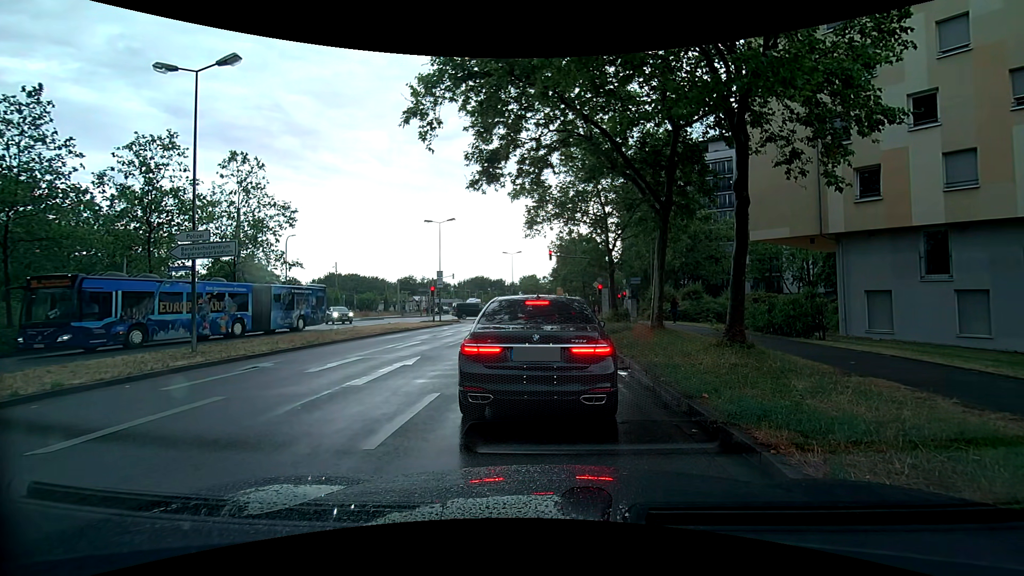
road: secondary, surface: asphalt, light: Day
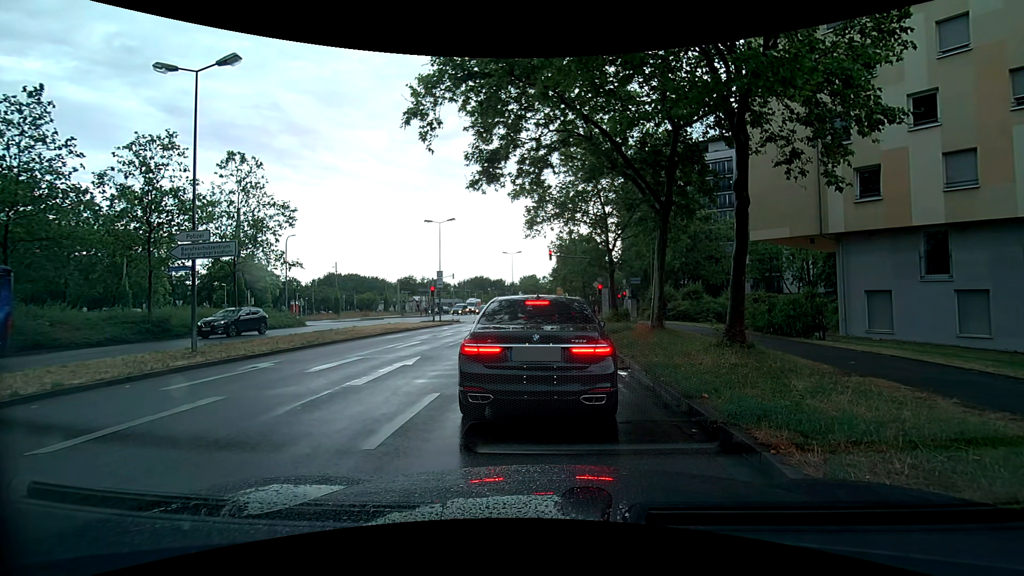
(0.0, 0.0) m; 0°
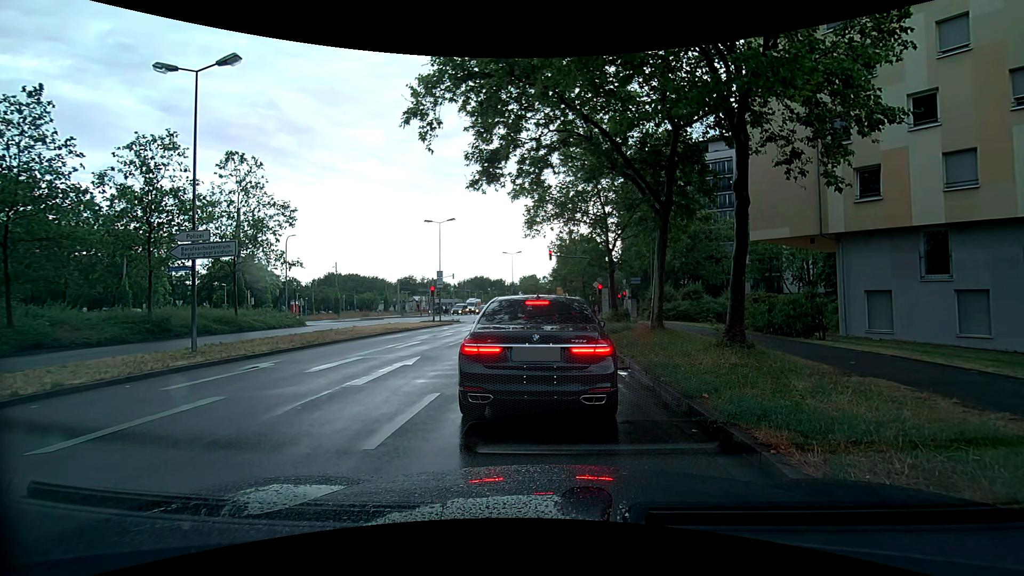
(0.0, 0.0) m; 0°
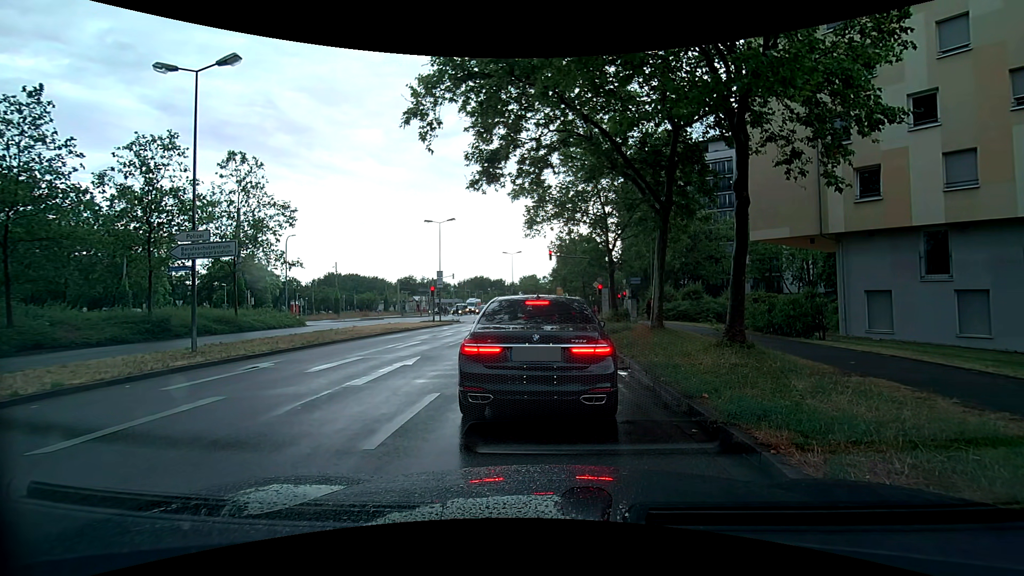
(0.0, 0.0) m; 0°
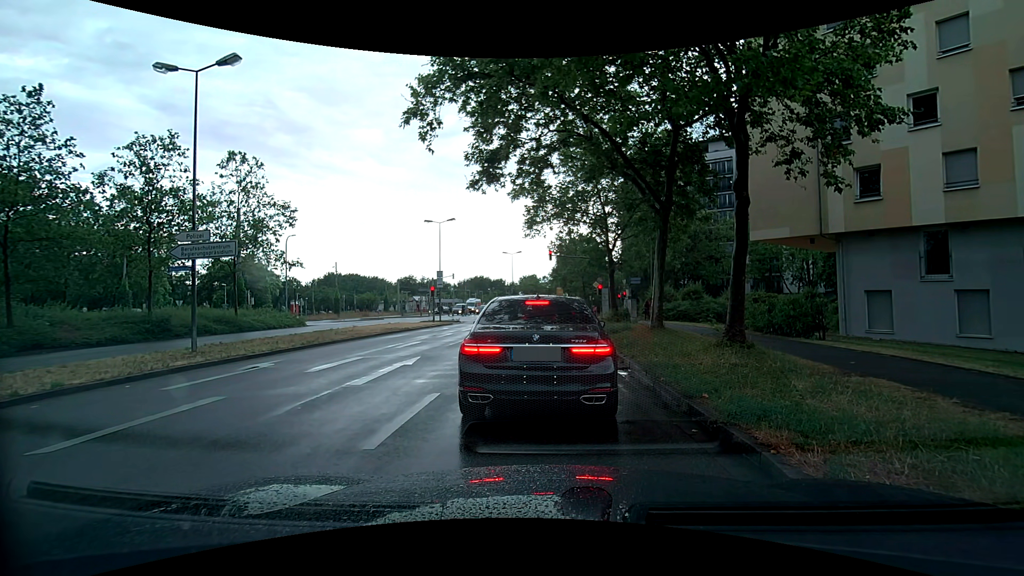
(0.0, 0.0) m; 0°
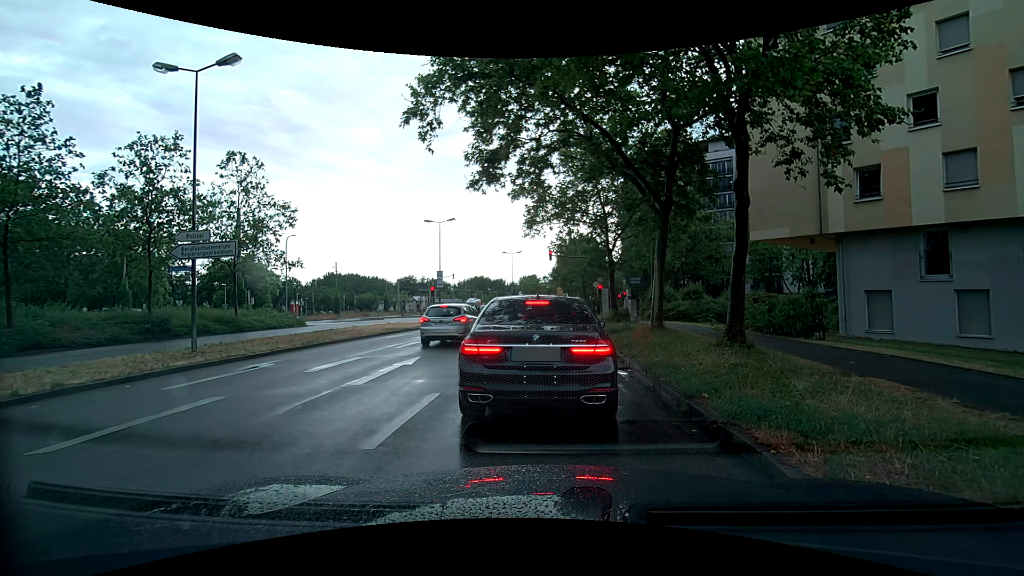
(0.0, 0.0) m; 0°
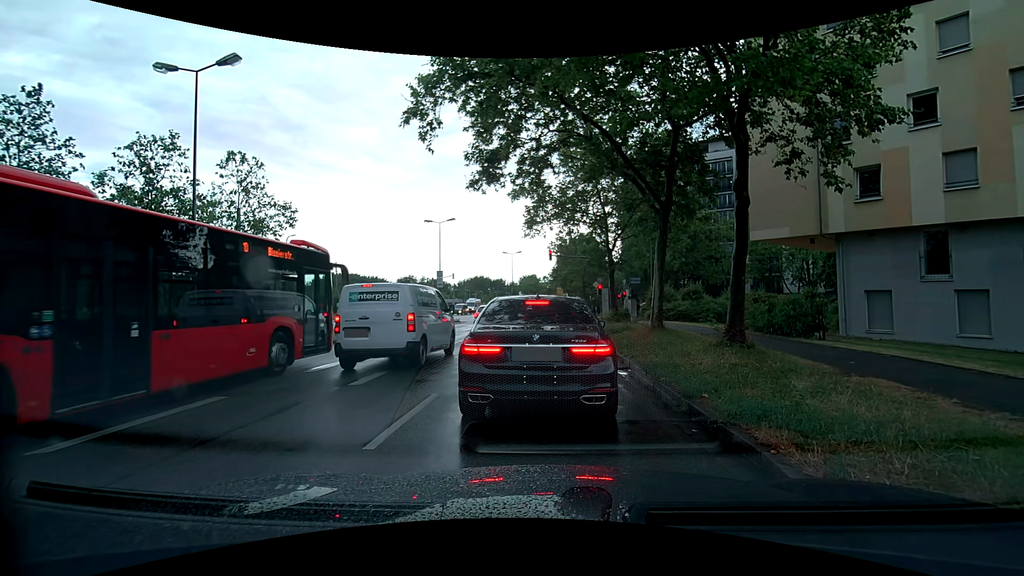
(0.0, 0.0) m; 0°
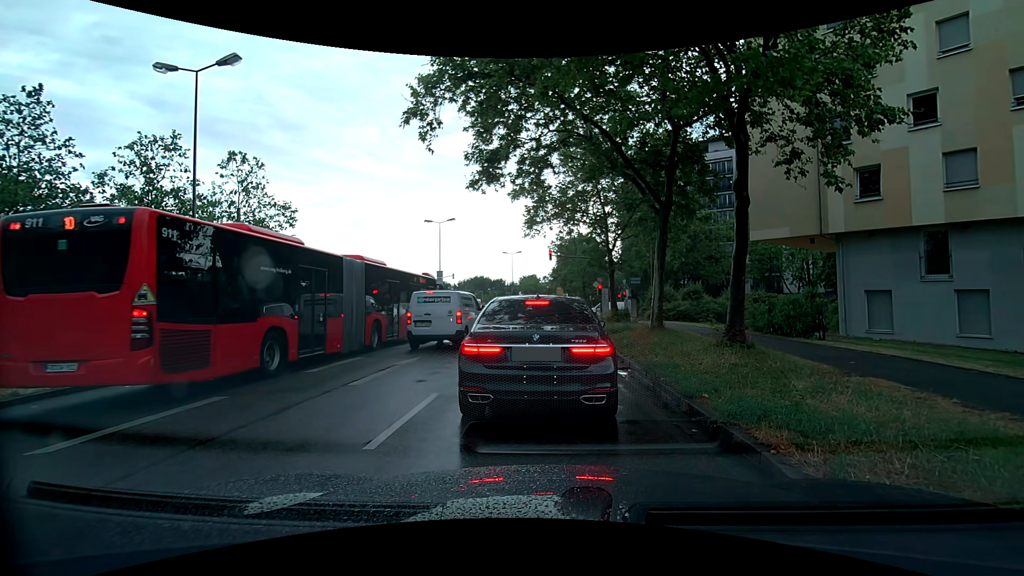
(0.0, 0.0) m; 0°
(0, +10) (0, +20) (0, +30) (0, +40) (0, +50) (+1, +60) (+1, +70) (+2, +80) (+2, +90) (+3, +100) m
